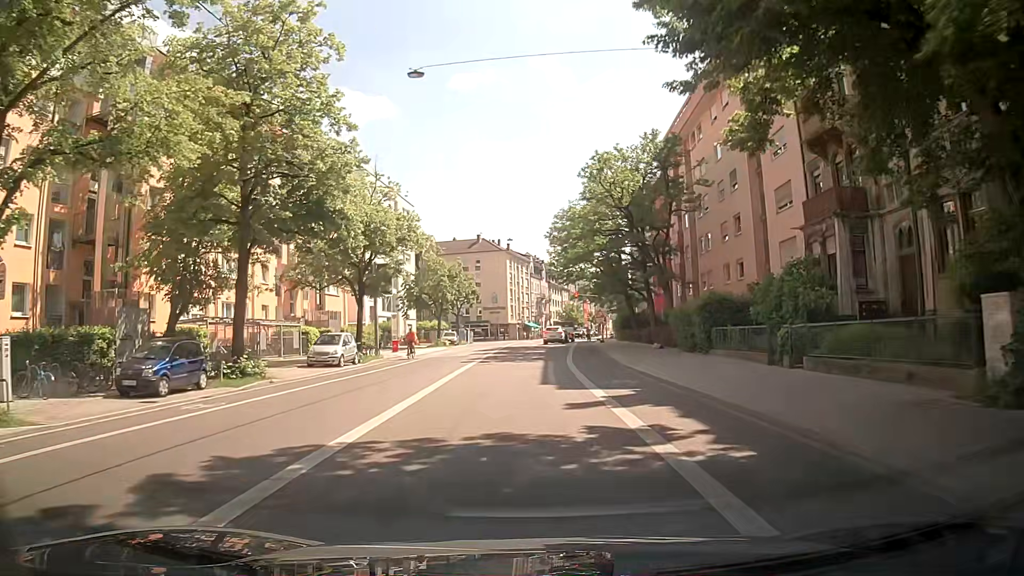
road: secondary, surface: asphalt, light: Day
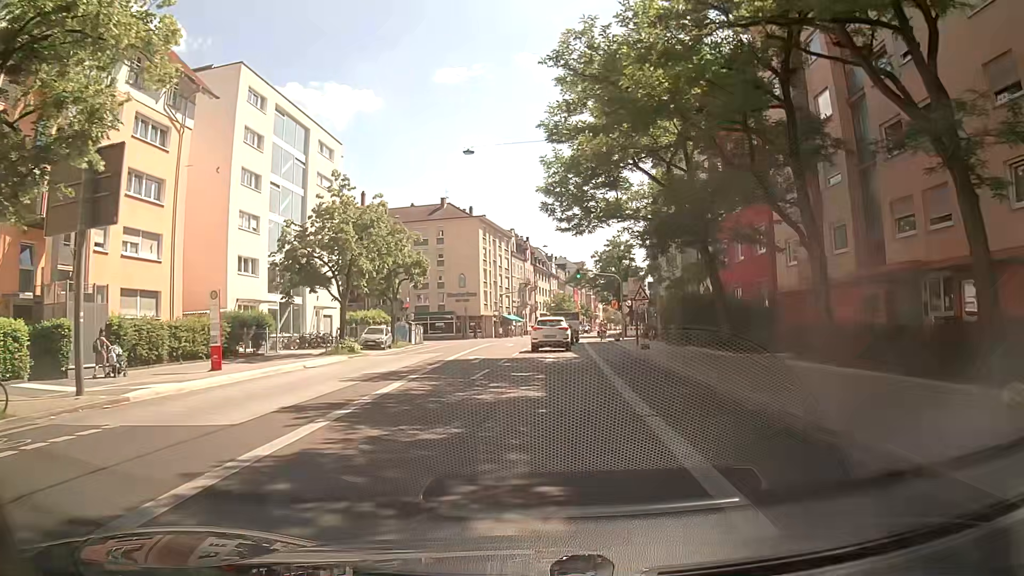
(-0.8, +29.0) m; 0°
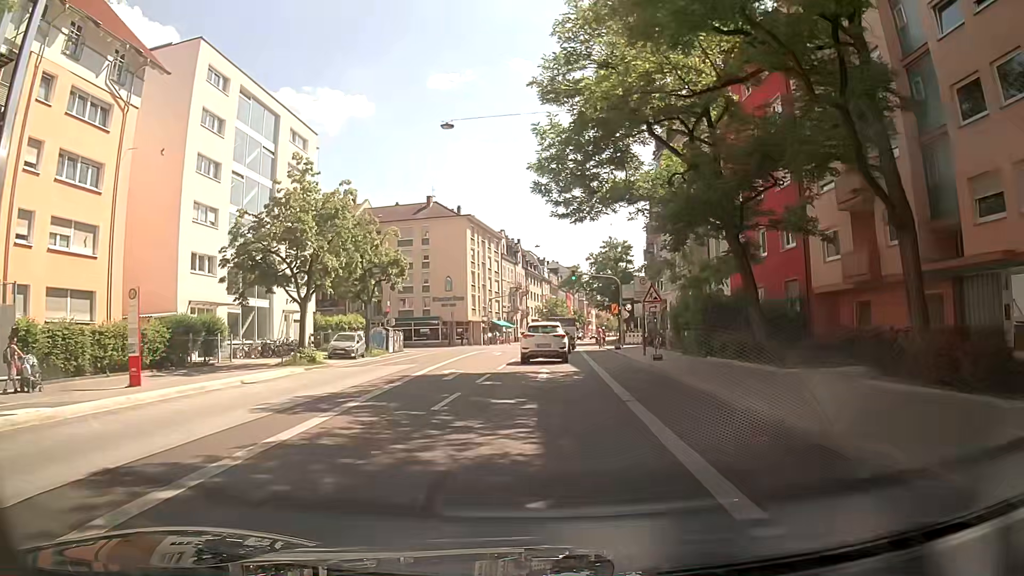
(0.0, +5.1) m; +1°
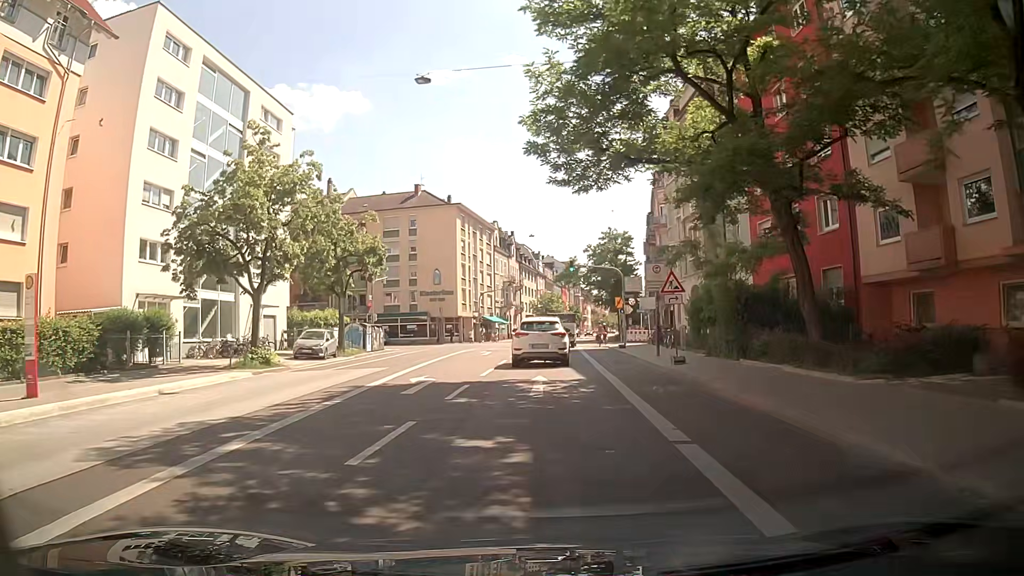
(0.0, +4.8) m; -1°
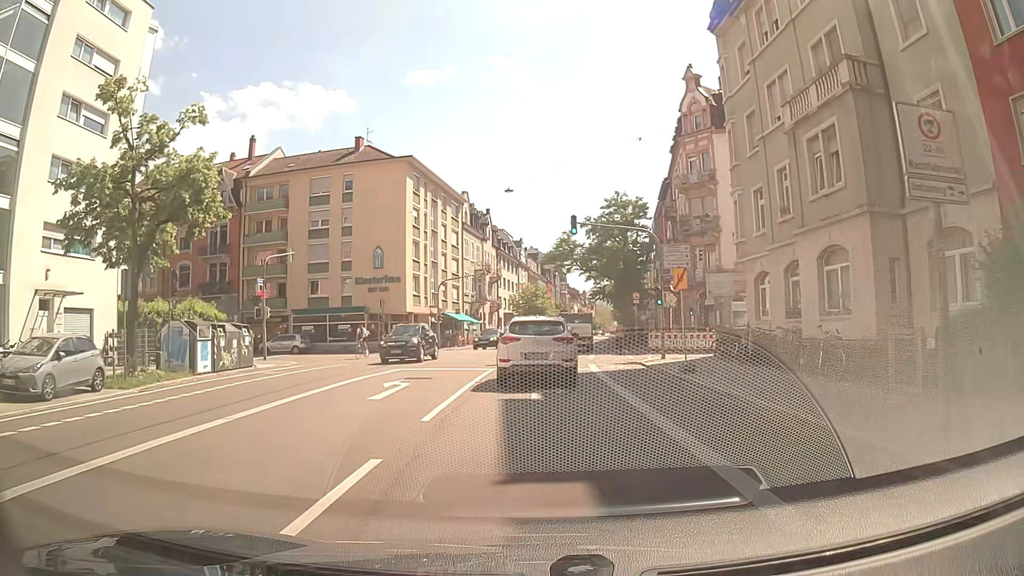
(+0.4, +20.3) m; +2°
